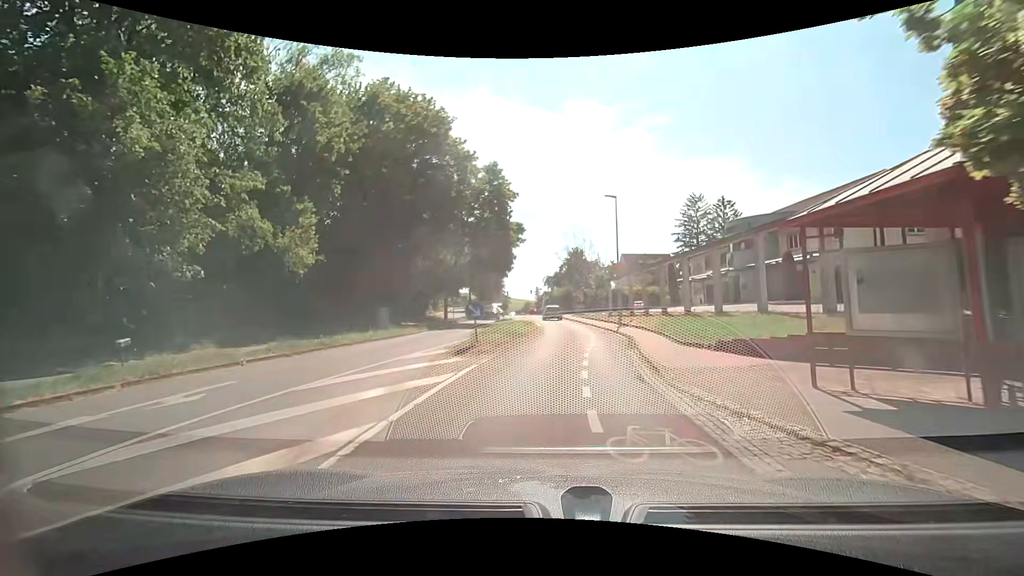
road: secondary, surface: asphalt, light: Day
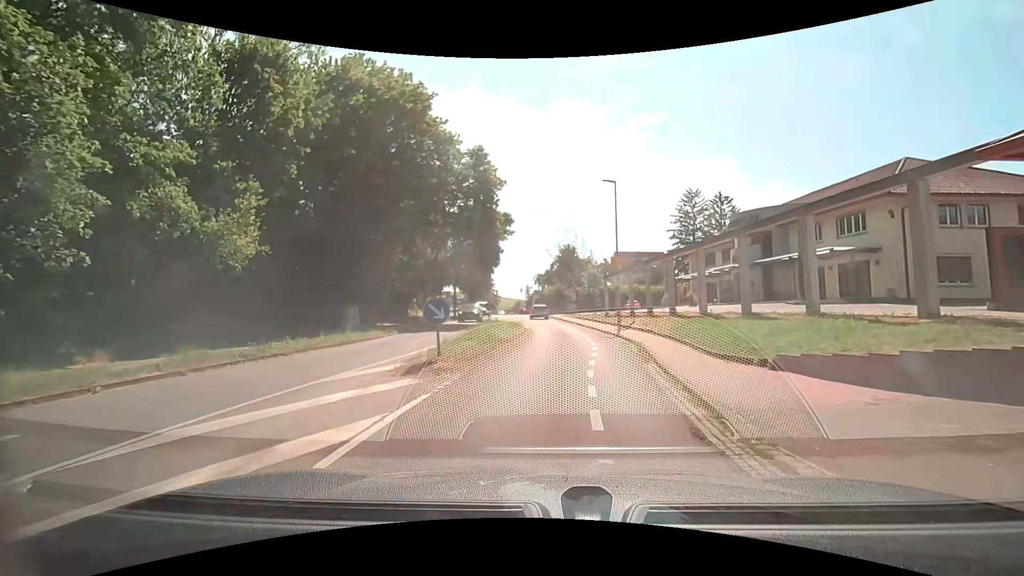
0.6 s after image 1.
(+0.1, +4.0) m; +2°
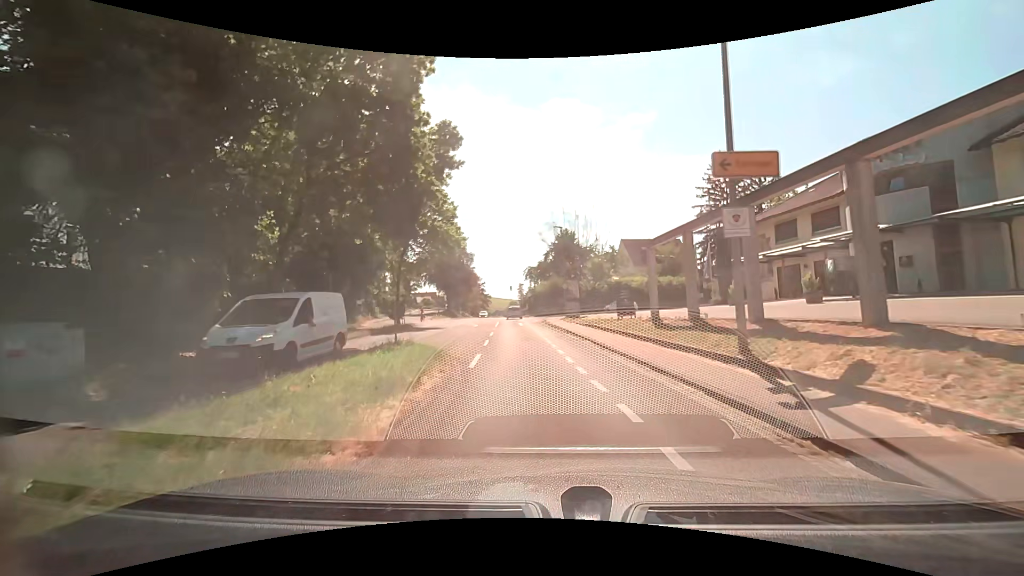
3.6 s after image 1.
(+0.3, +19.6) m; 0°
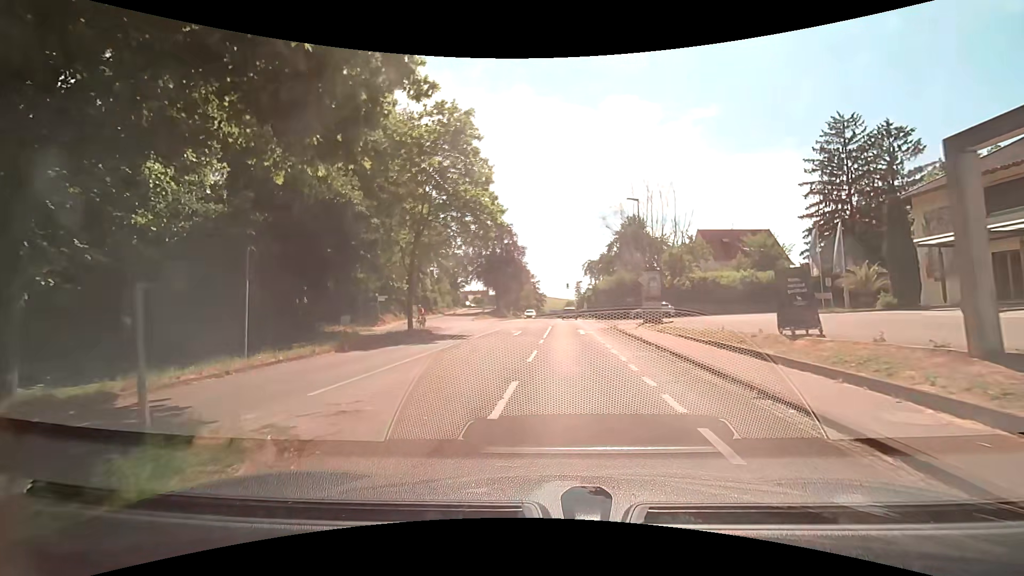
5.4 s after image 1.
(-0.6, +11.2) m; -8°
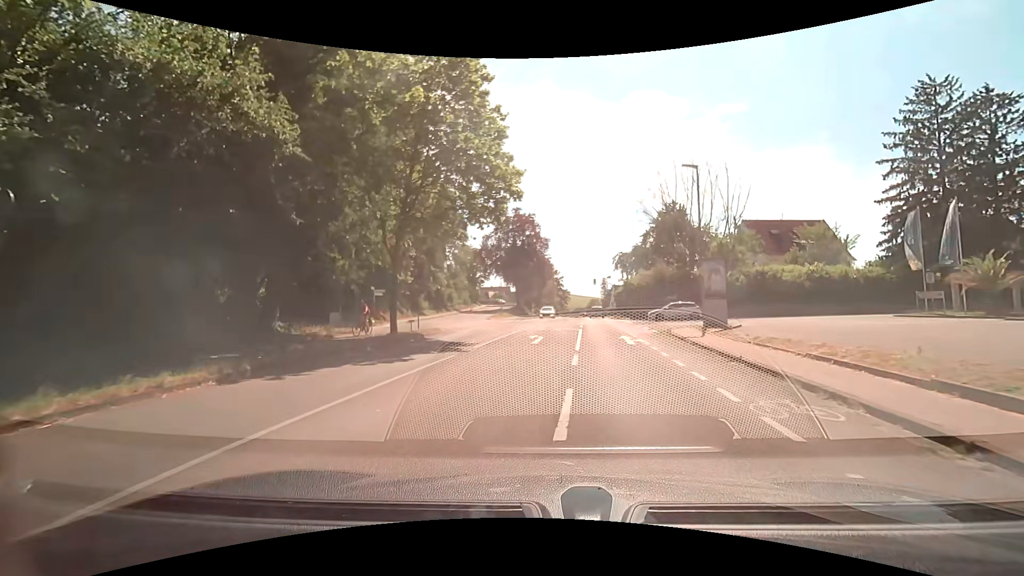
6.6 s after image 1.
(-0.1, +7.2) m; -2°
